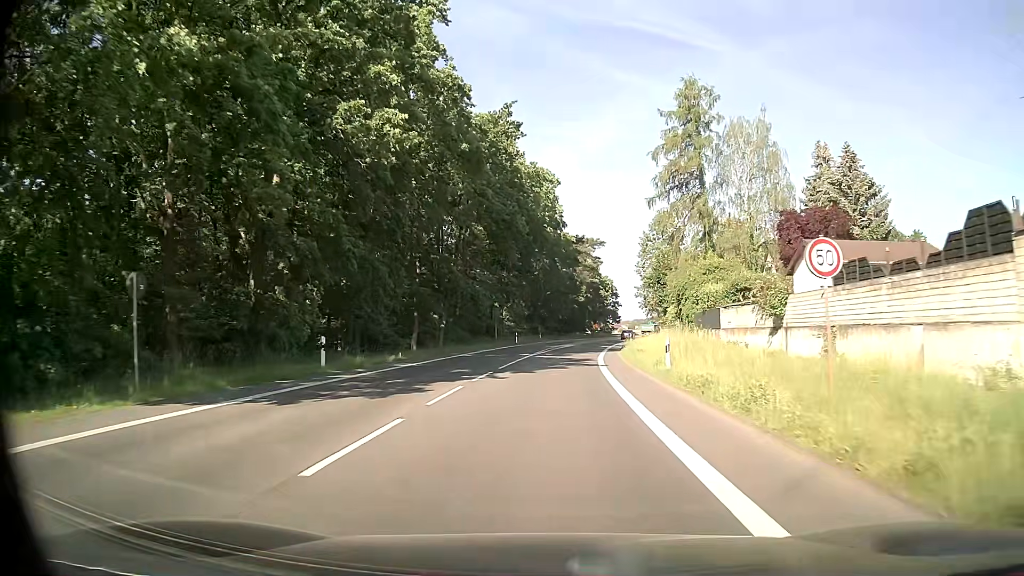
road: secondary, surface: asphalt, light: Day
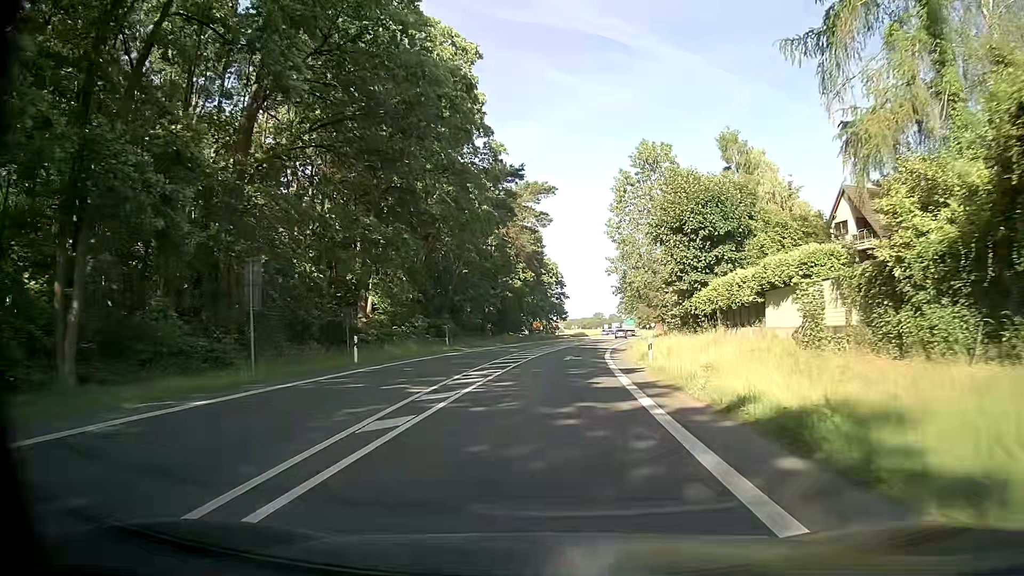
(+1.8, +42.6) m; +5°
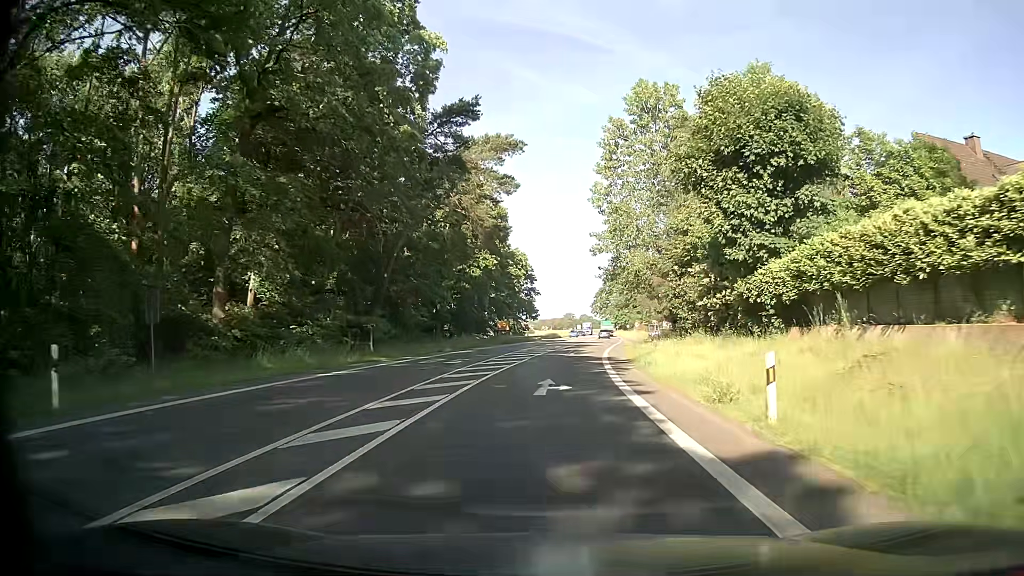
(+0.4, +17.1) m; +3°
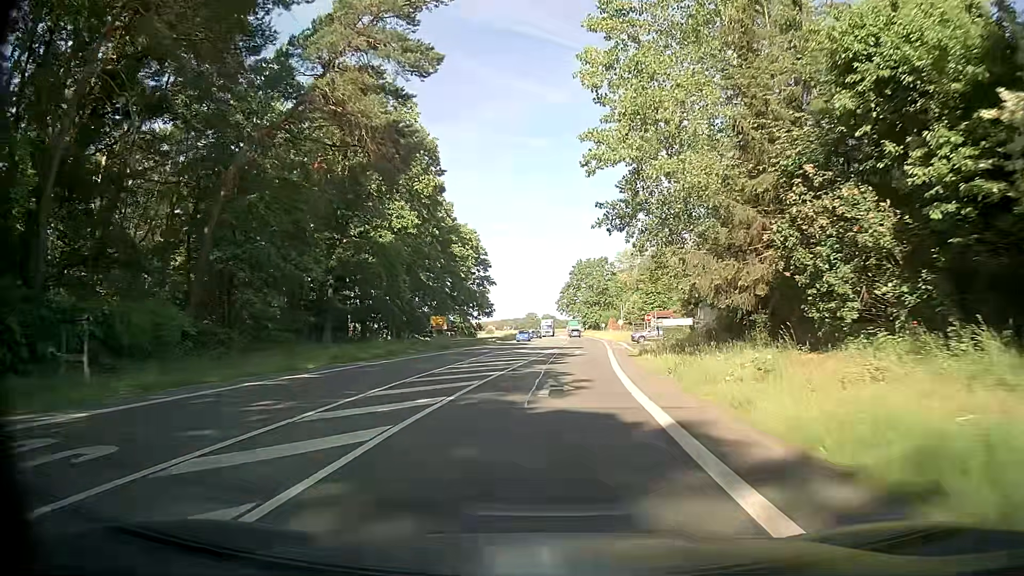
(+0.5, +25.7) m; +3°
